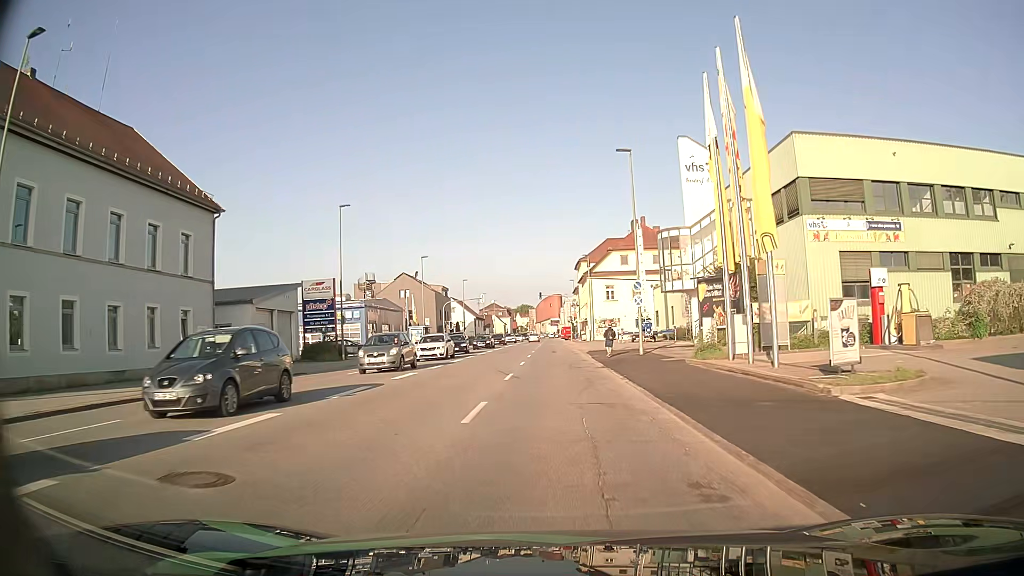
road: tertiary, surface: asphalt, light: Day
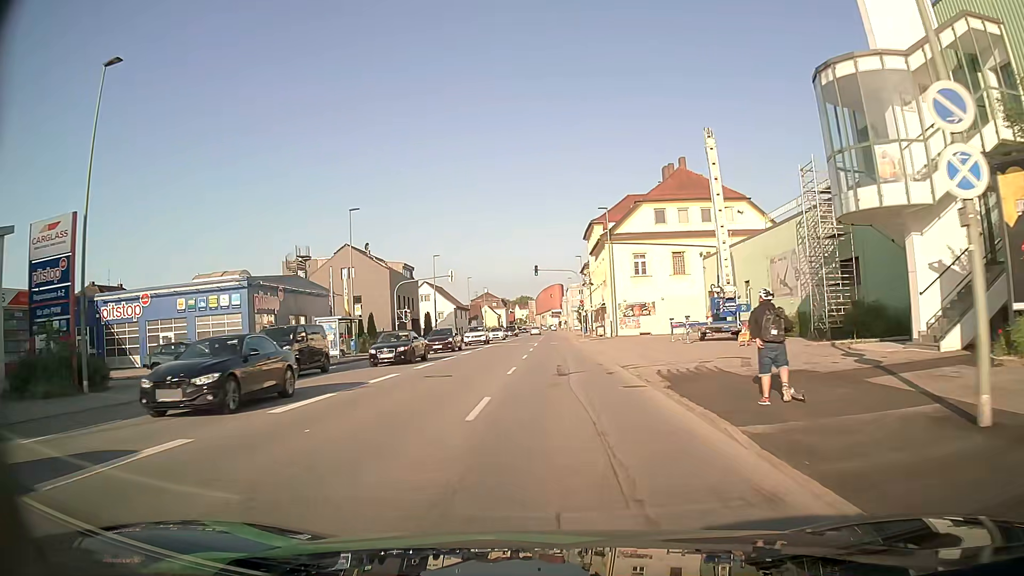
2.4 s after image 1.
(+0.1, +27.3) m; 0°
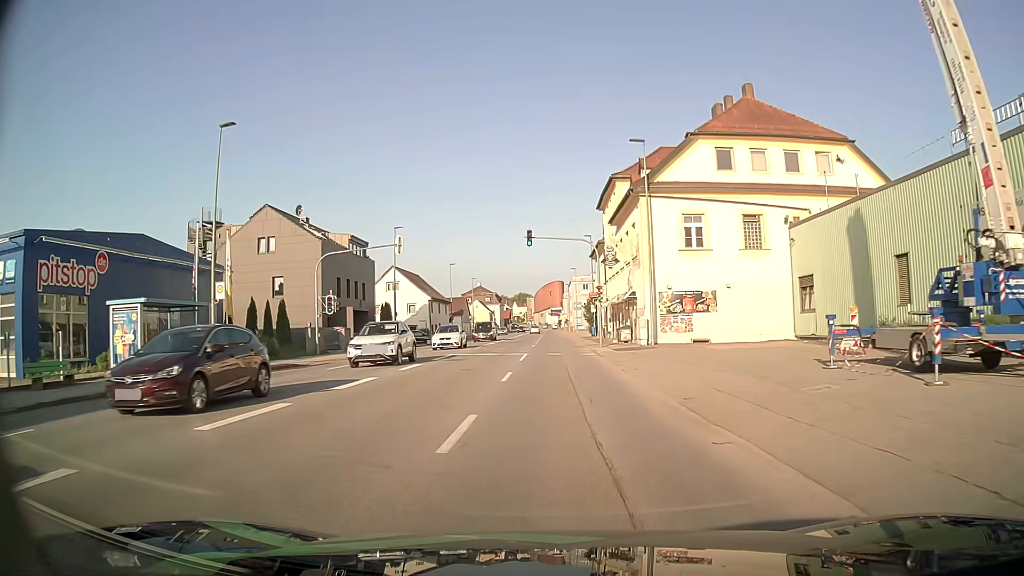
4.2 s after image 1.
(0.0, +20.7) m; 0°
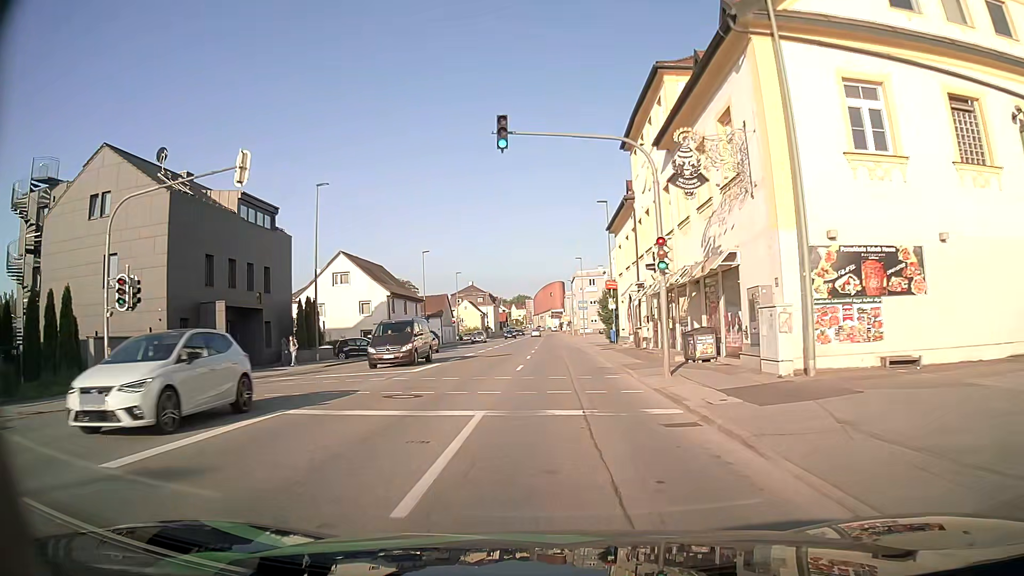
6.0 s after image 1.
(0.0, +20.4) m; 0°
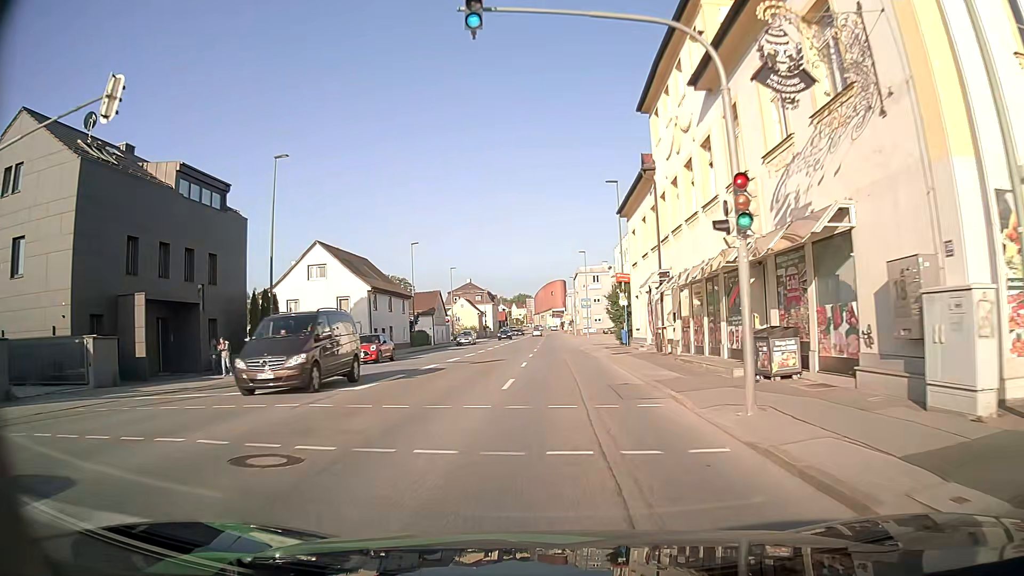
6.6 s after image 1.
(0.0, +6.8) m; 0°
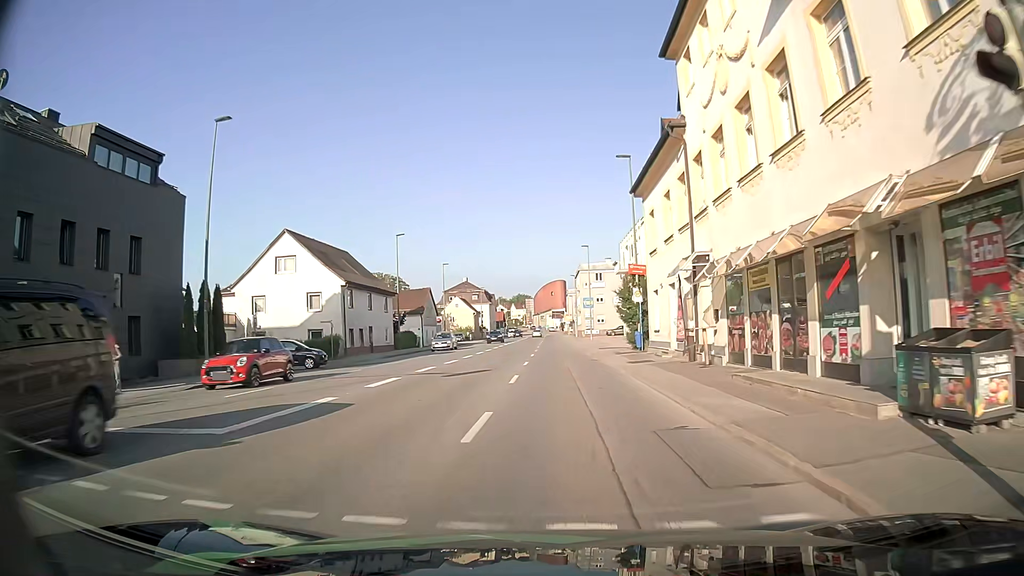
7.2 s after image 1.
(0.0, +6.8) m; -1°
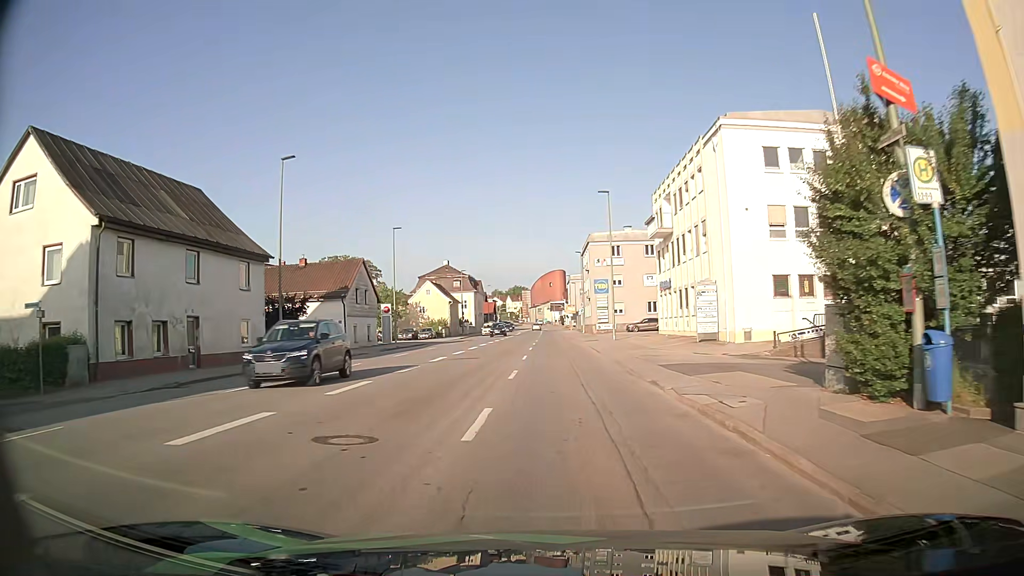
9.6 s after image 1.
(+0.4, +27.3) m; 0°
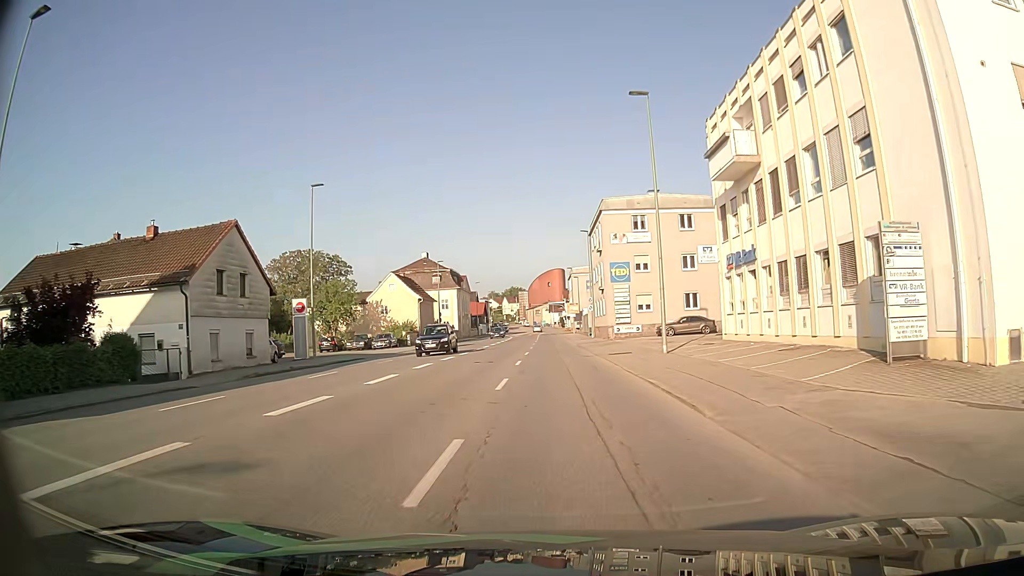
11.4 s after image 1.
(+0.3, +20.9) m; +1°
(0, +10) (0, +20) (0, +30) (0, +40) (0, +50) (0, +60) (-1, +70) (-1, +80) (-1, +90) (-1, +100) m
